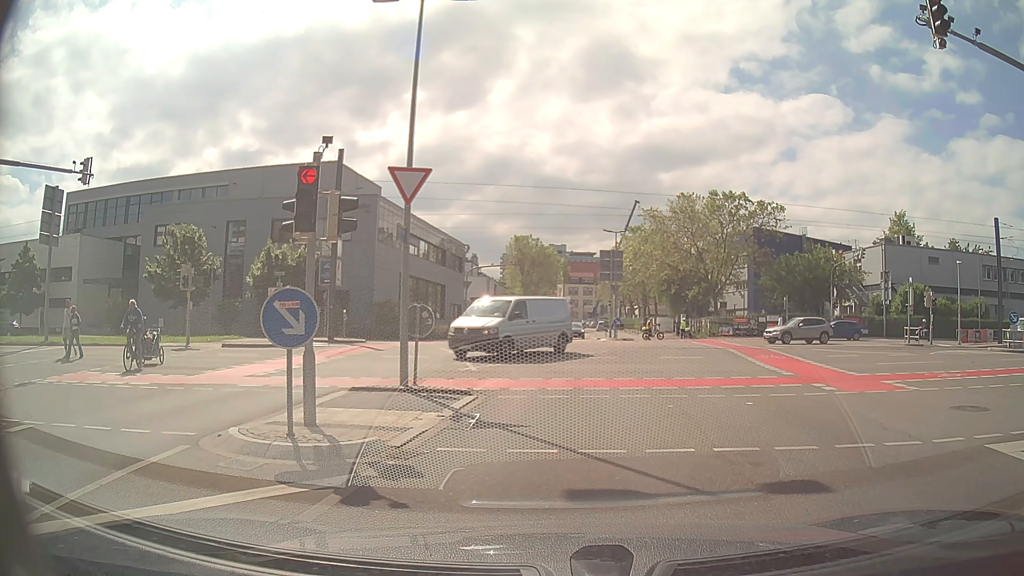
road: secondary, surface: asphalt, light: Day
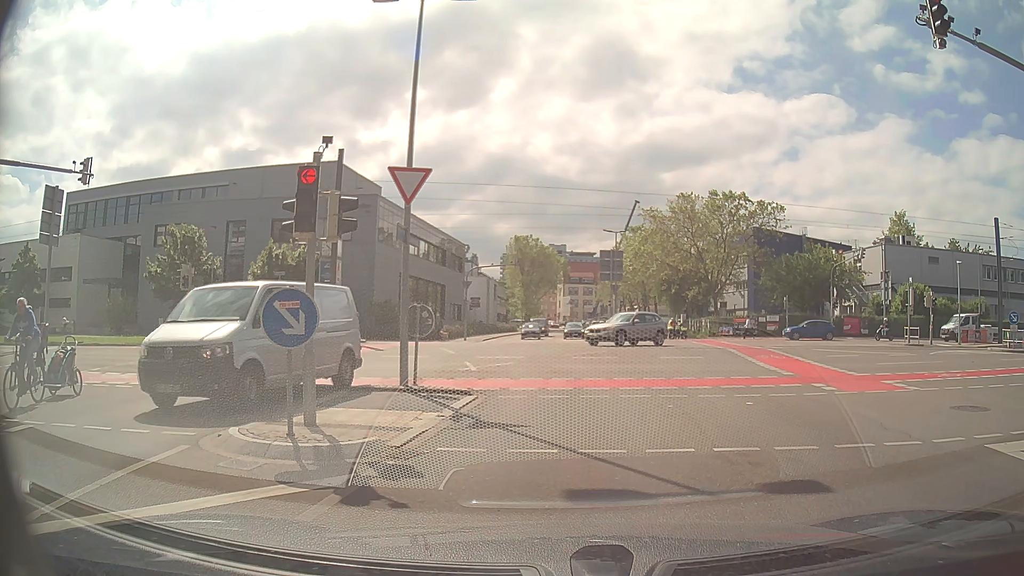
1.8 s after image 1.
(0.0, 0.0) m; 0°
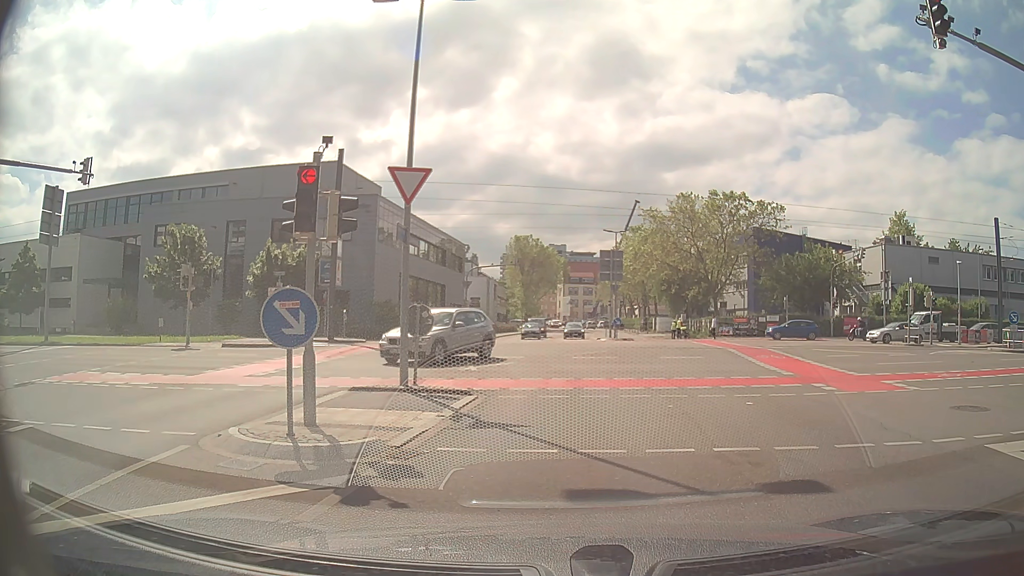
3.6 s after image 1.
(0.0, 0.0) m; 0°
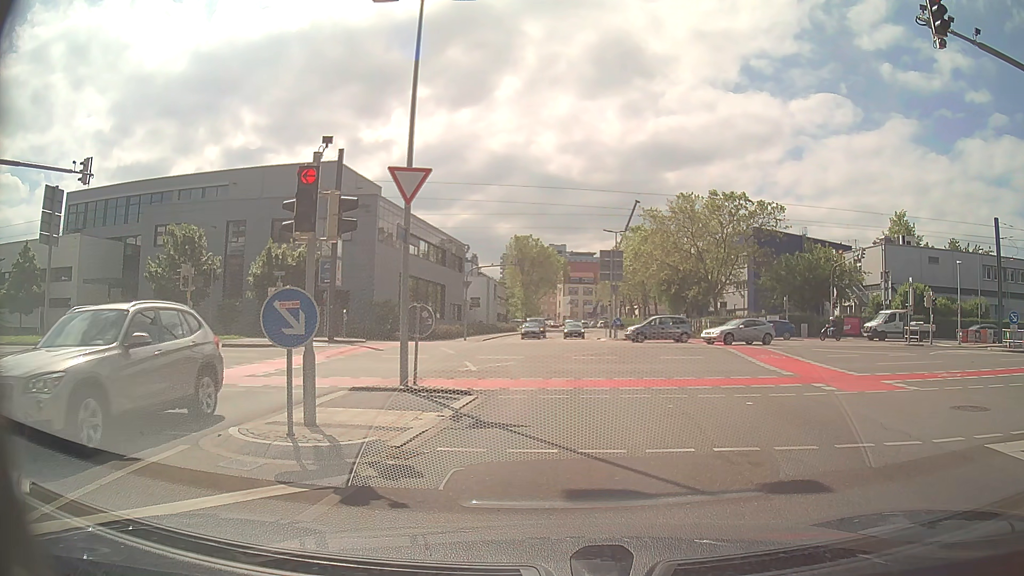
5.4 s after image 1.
(0.0, 0.0) m; 0°
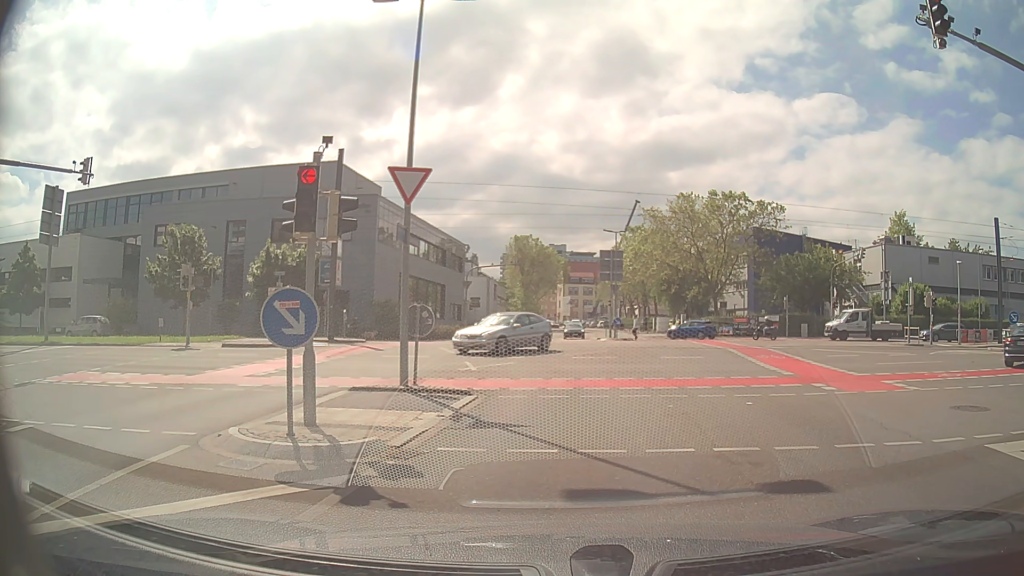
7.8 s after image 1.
(0.0, 0.0) m; 0°
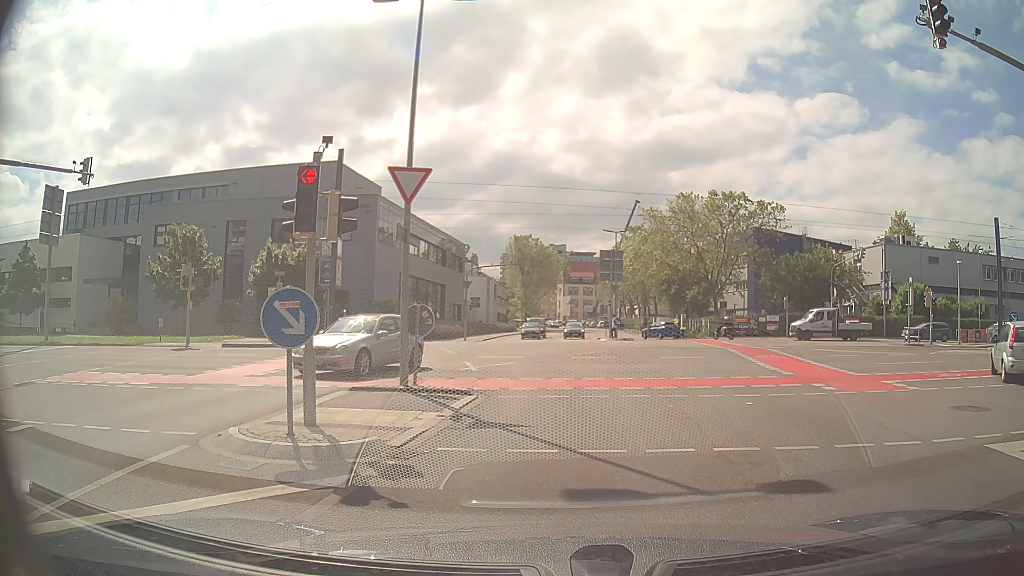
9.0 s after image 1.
(0.0, 0.0) m; 0°
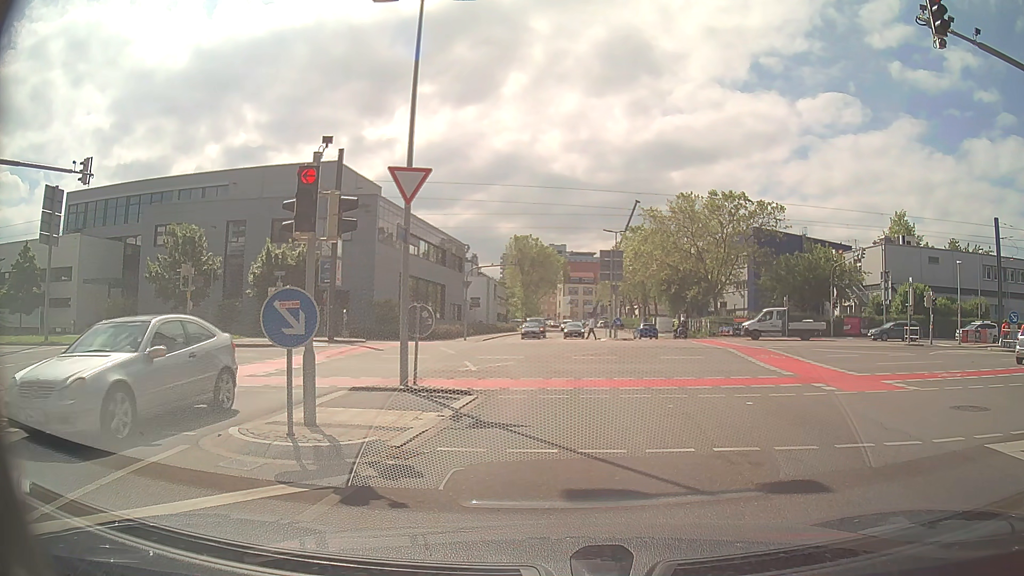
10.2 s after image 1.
(0.0, 0.0) m; 0°
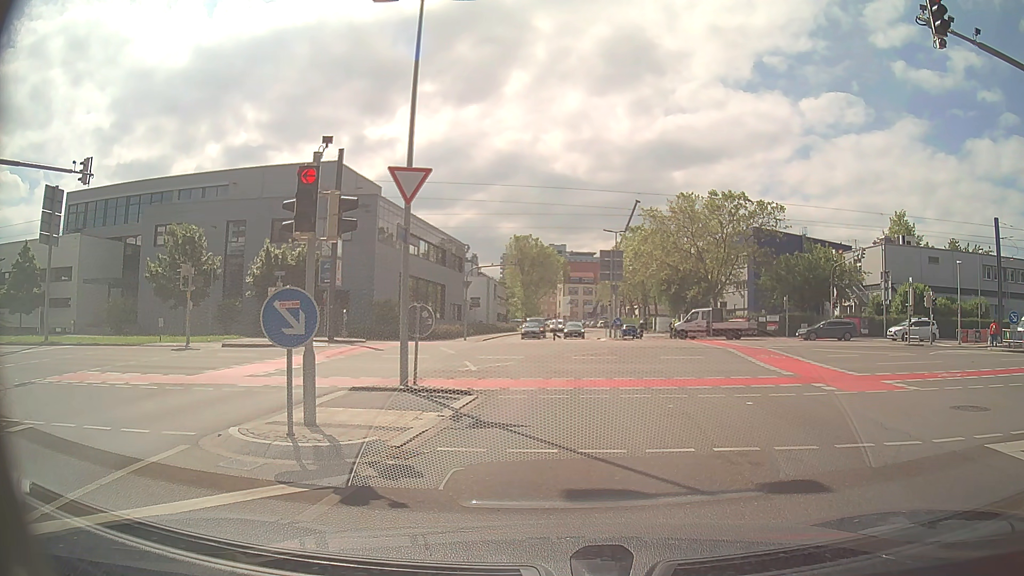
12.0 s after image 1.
(0.0, 0.0) m; 0°
